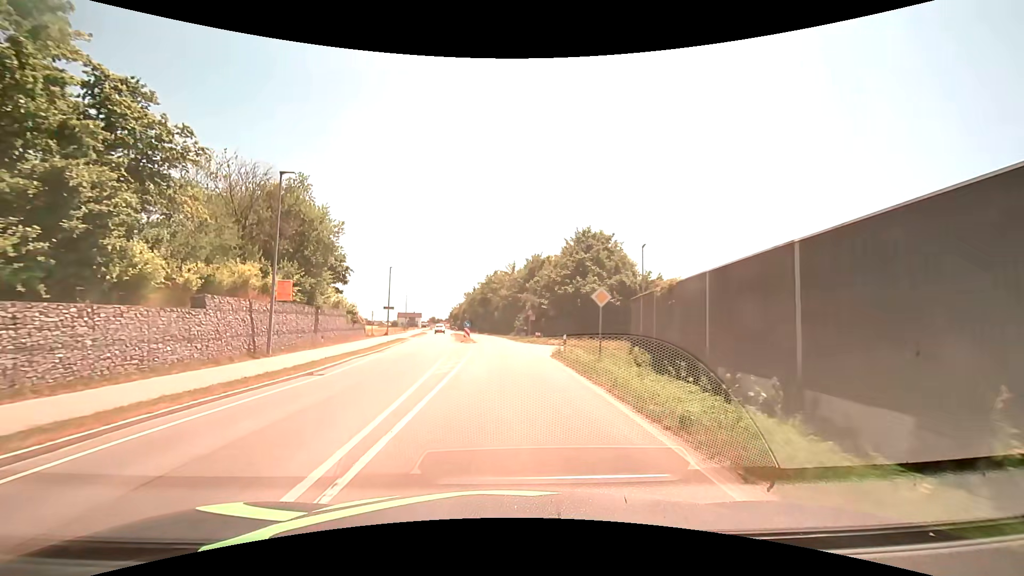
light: Day
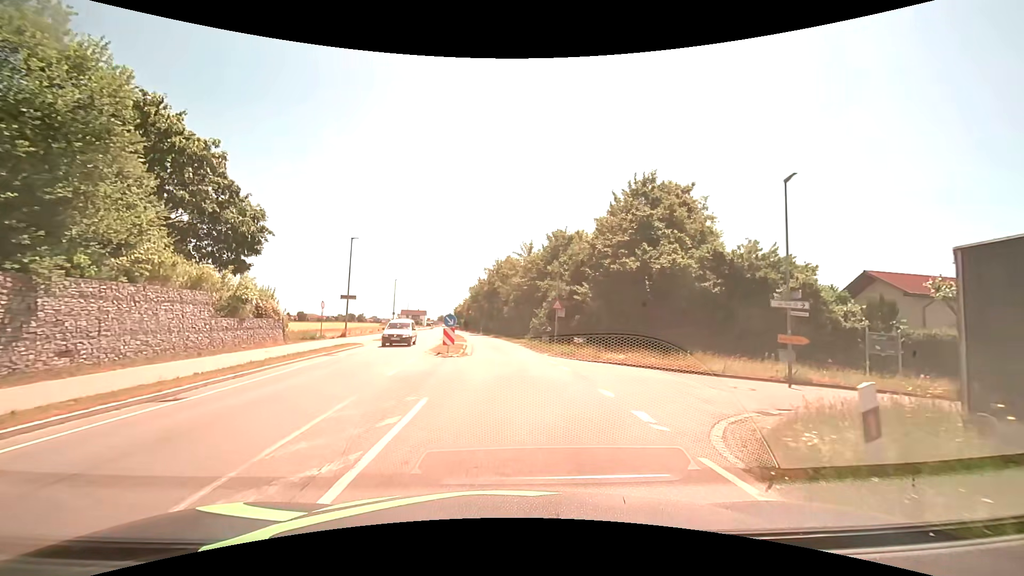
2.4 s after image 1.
(-0.2, +18.5) m; -2°
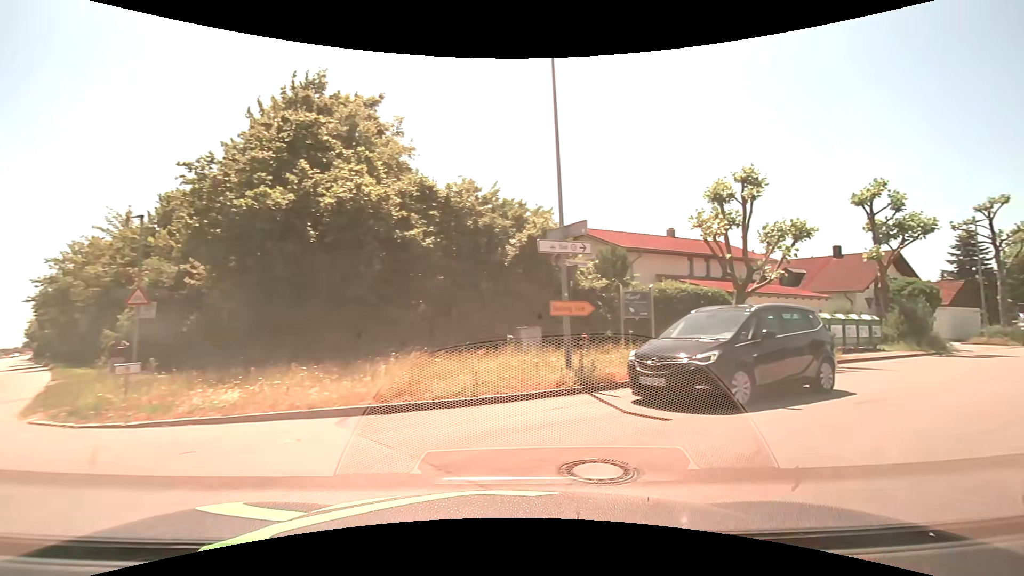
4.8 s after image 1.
(+2.5, +11.5) m; +36°
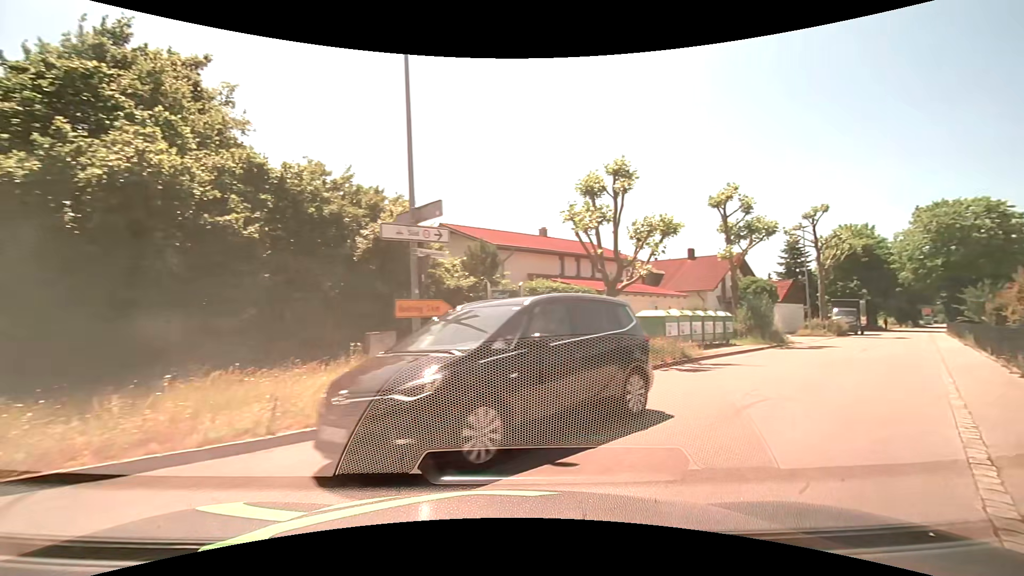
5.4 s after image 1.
(+0.2, +2.0) m; +14°
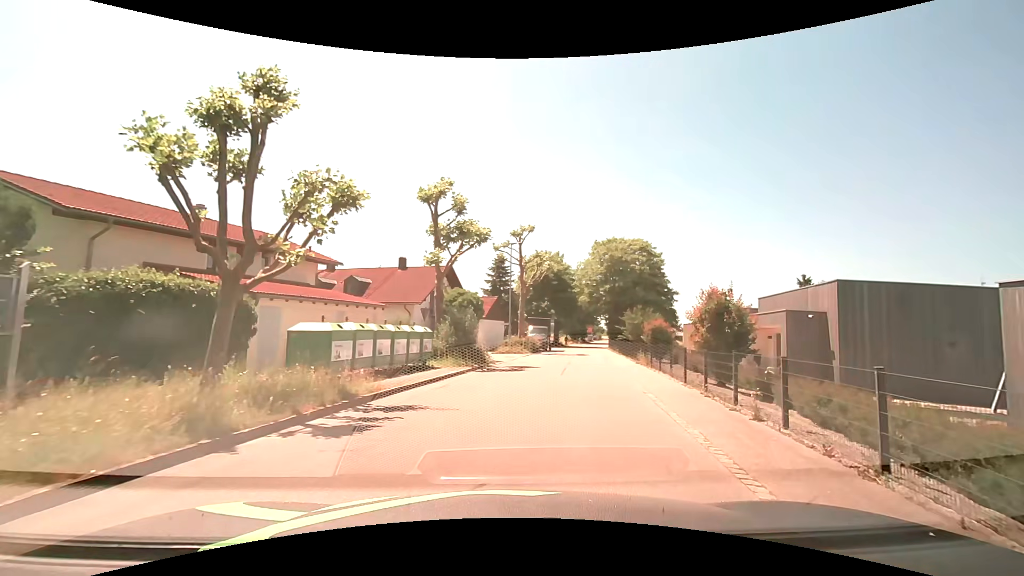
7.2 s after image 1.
(+1.8, +6.0) m; +31°
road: residential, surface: asphalt
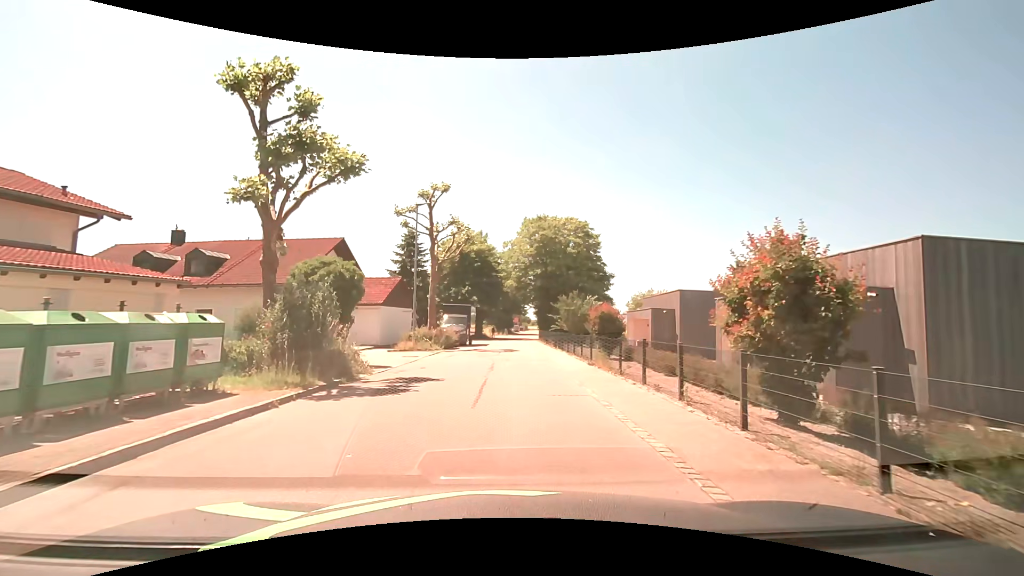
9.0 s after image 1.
(+0.9, +9.0) m; +9°
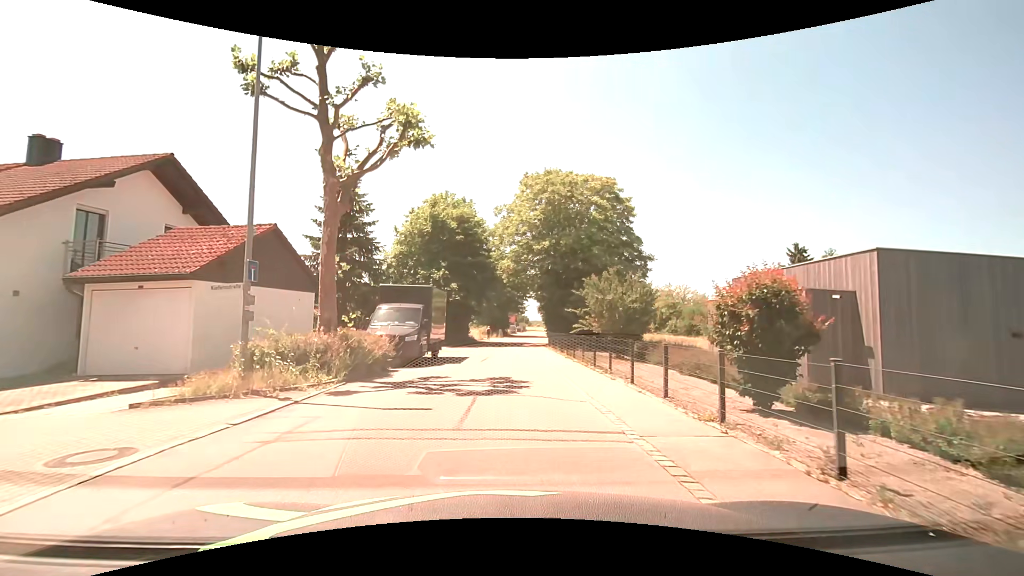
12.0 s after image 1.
(+0.1, +17.4) m; 0°
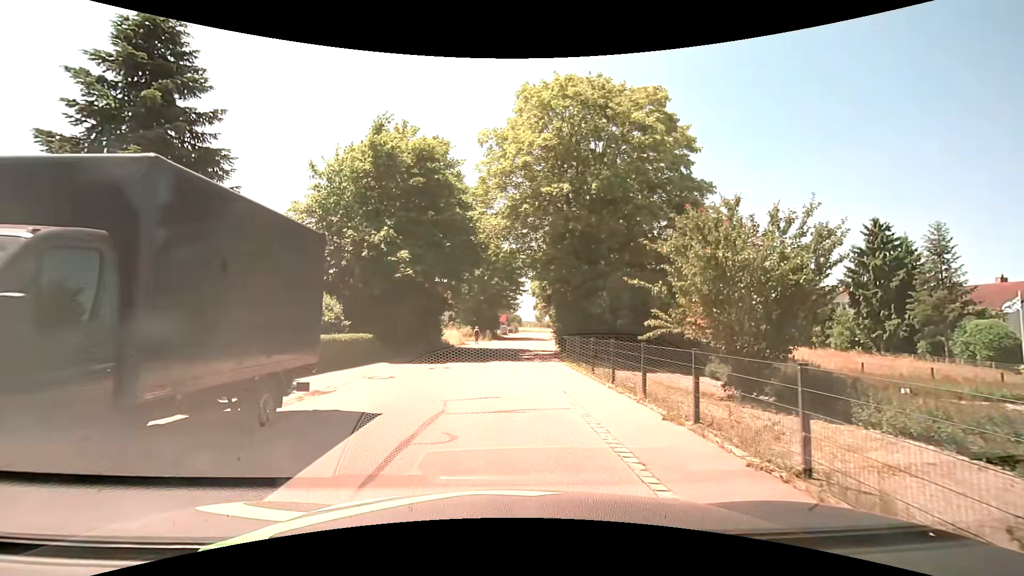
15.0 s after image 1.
(+0.2, +15.1) m; +1°
